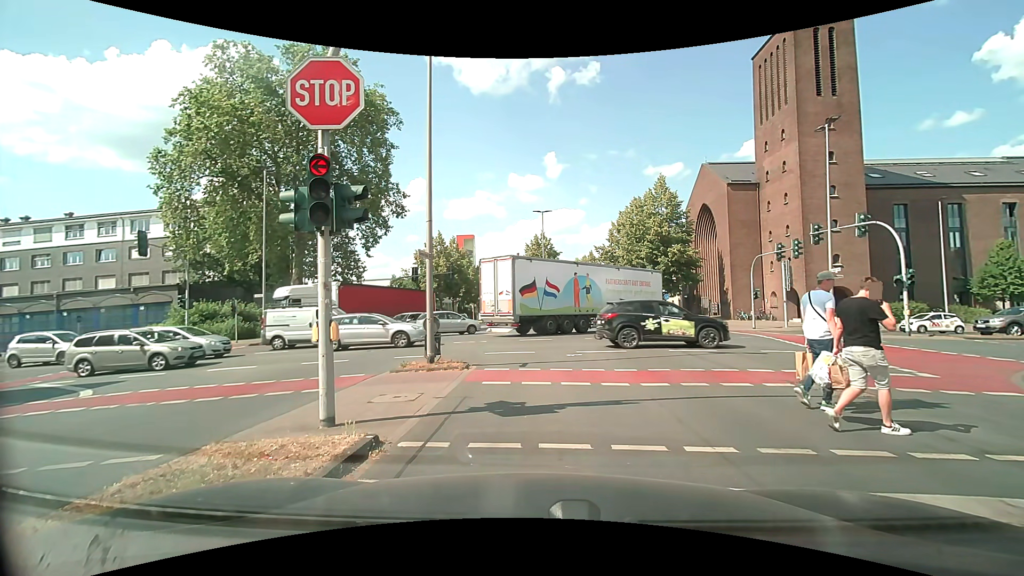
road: secondary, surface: asphalt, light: Day
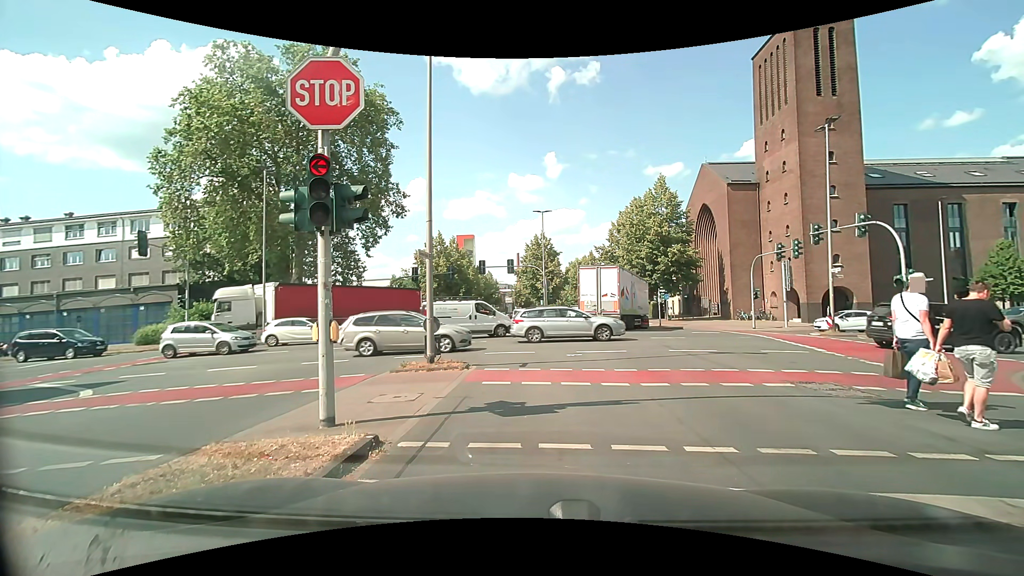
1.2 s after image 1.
(0.0, 0.0) m; 0°
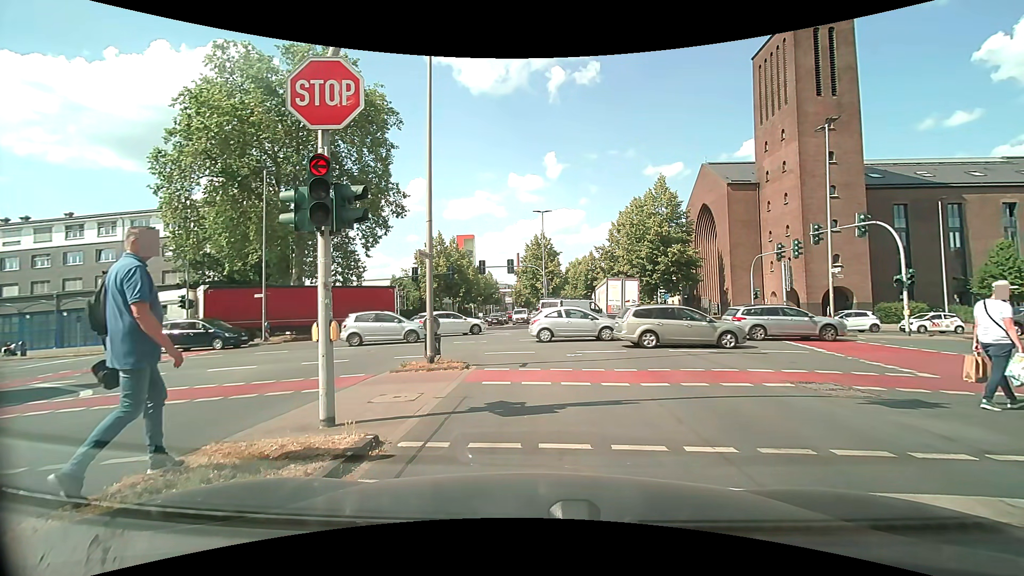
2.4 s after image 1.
(0.0, 0.0) m; 0°
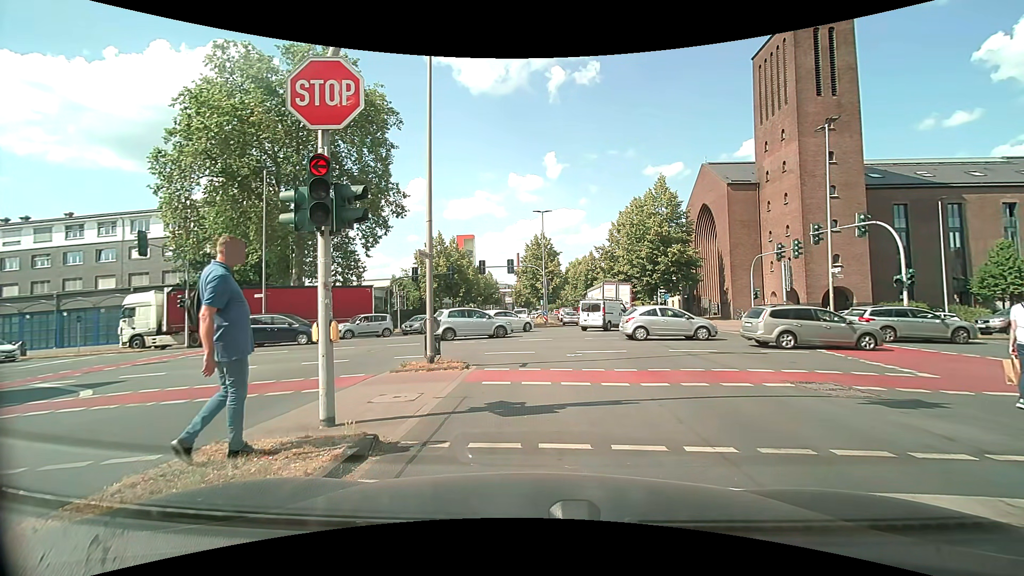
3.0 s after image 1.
(0.0, 0.0) m; 0°
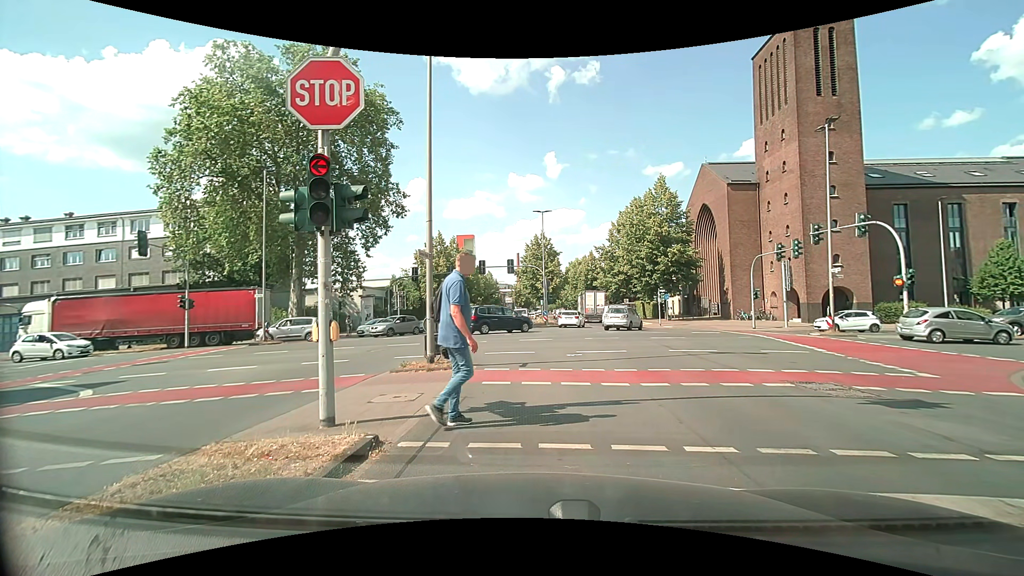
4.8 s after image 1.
(0.0, 0.0) m; 0°
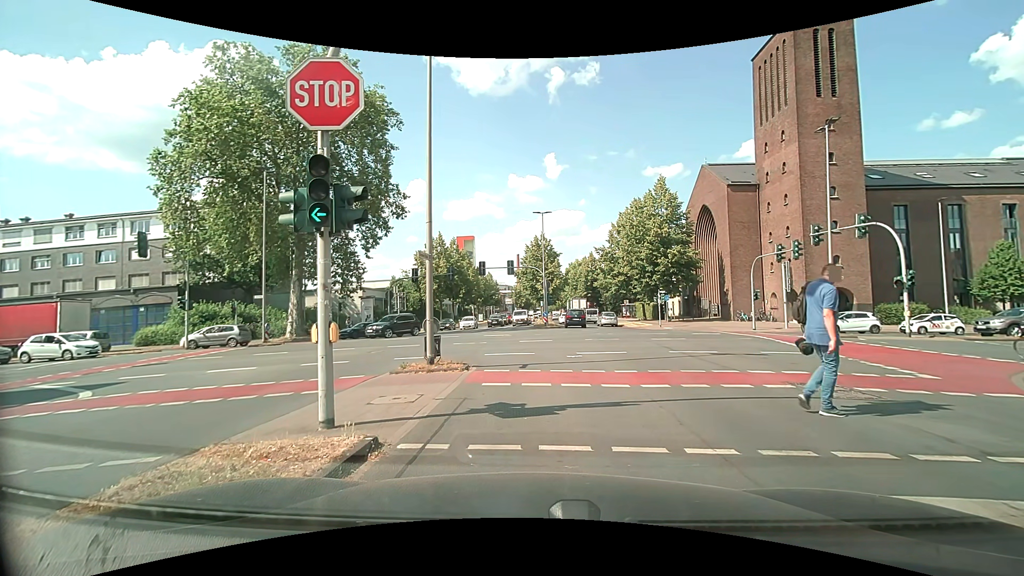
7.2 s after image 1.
(0.0, 0.0) m; 0°
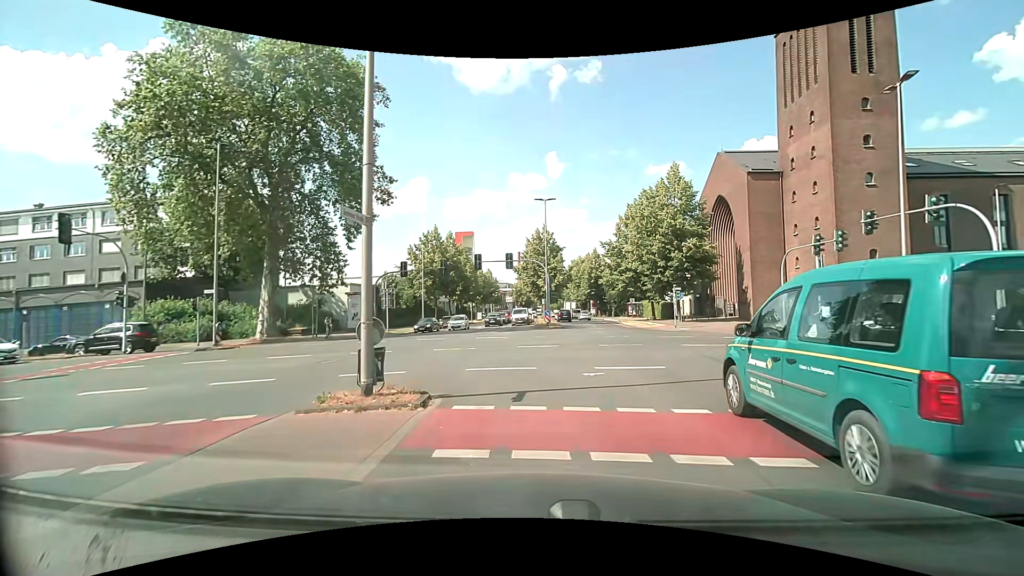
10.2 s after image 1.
(0.0, +4.8) m; +1°
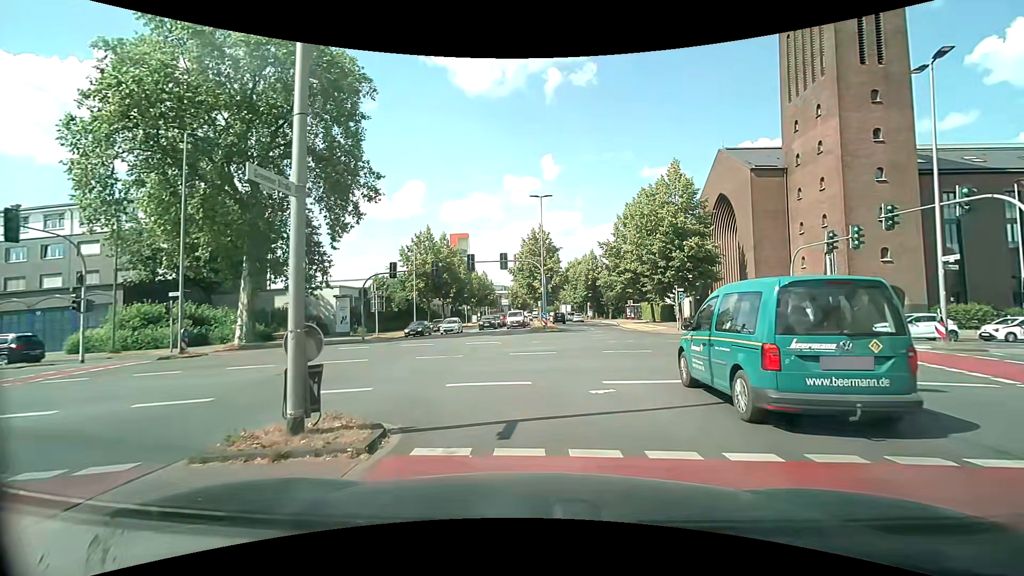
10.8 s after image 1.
(0.0, +2.1) m; -1°
(0, +10) (-2, +20) (-8, +28) (-17, +30) (-27, +31) (-37, +31) (-47, +32) (-57, +32) (-67, +32) (-77, +32) m
